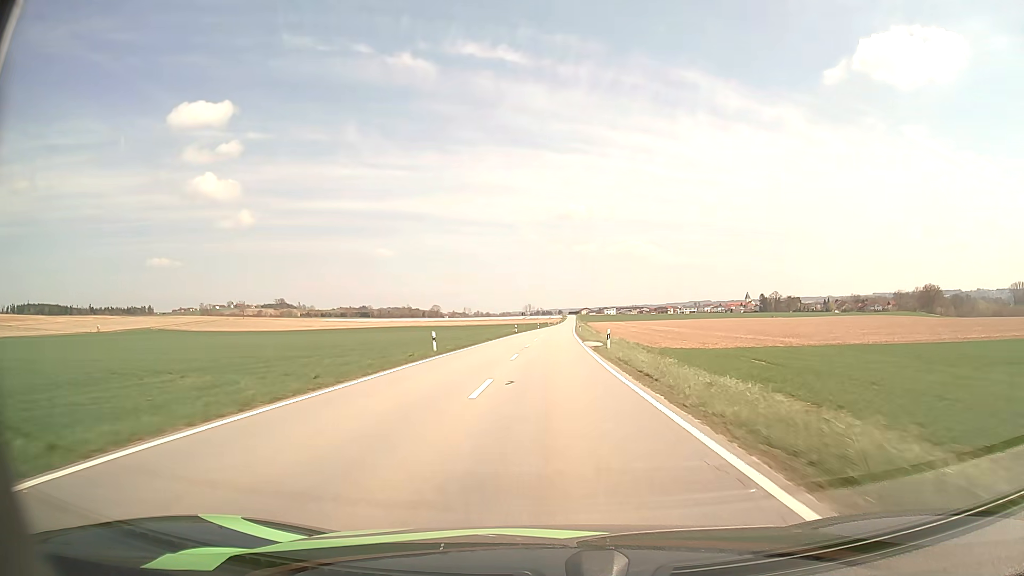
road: tertiary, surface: asphalt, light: Day
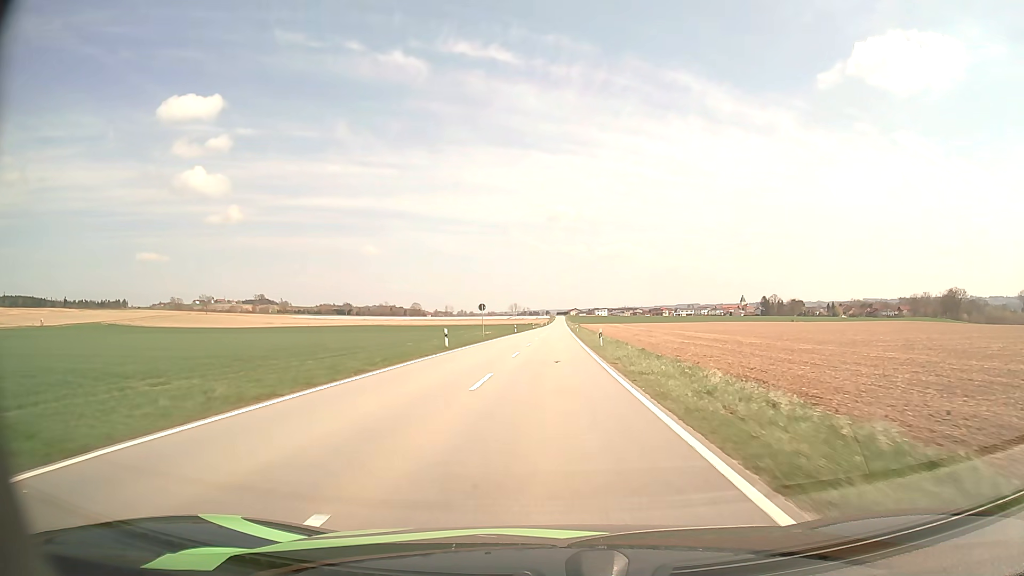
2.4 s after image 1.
(+0.5, +48.8) m; +1°
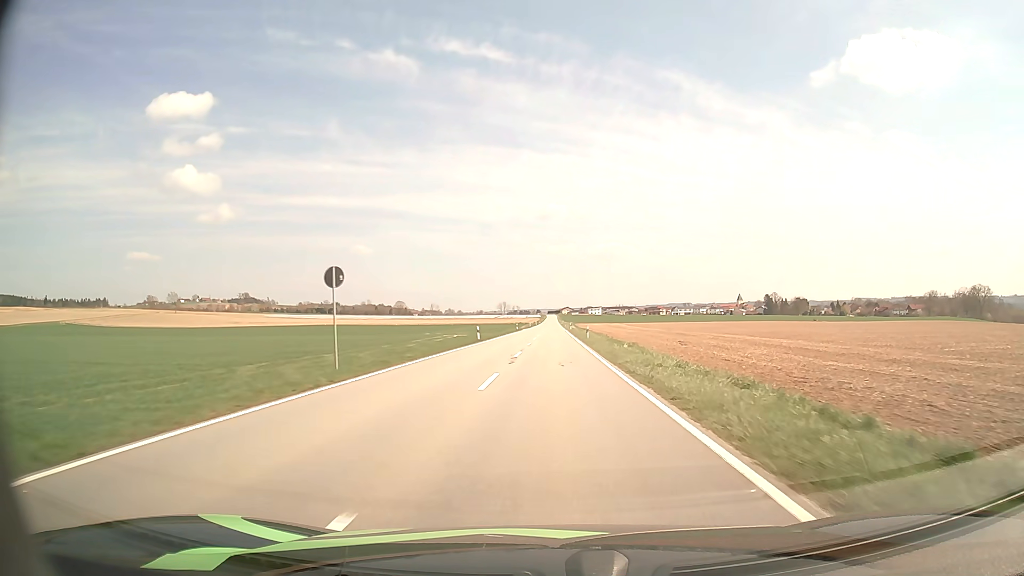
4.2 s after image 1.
(+0.2, +37.4) m; +1°
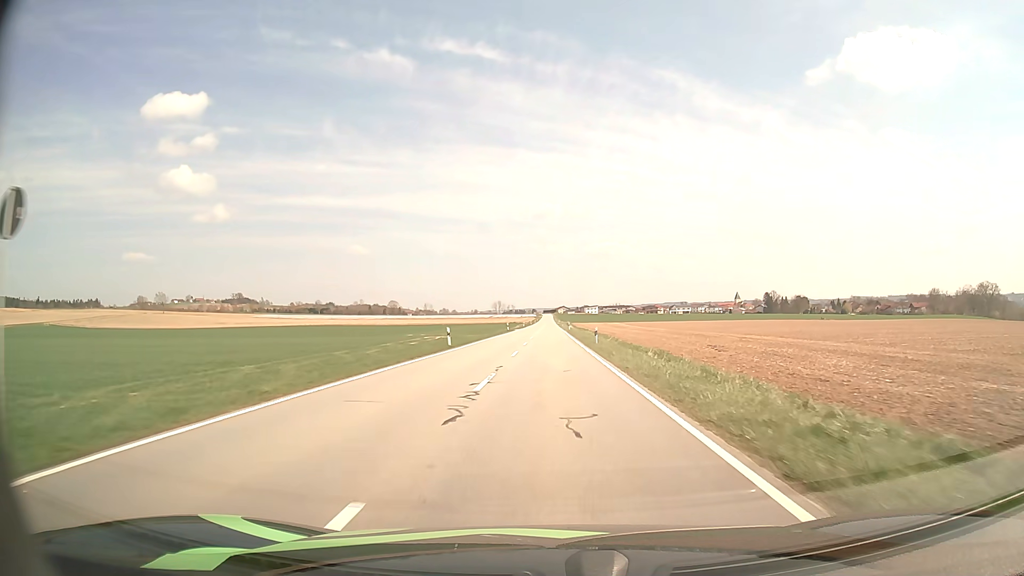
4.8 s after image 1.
(0.0, +12.6) m; 0°
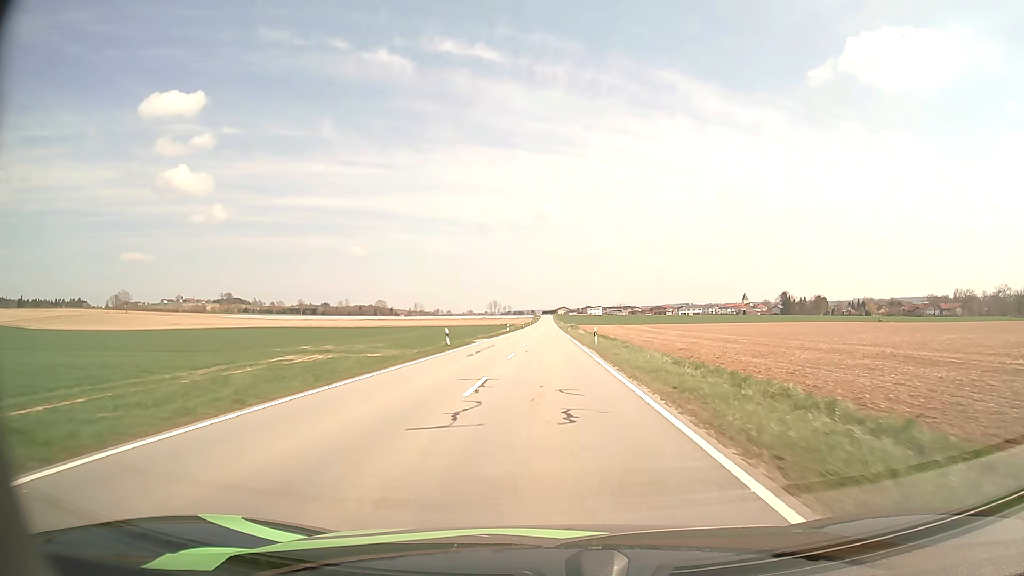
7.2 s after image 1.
(+0.1, +50.8) m; 0°
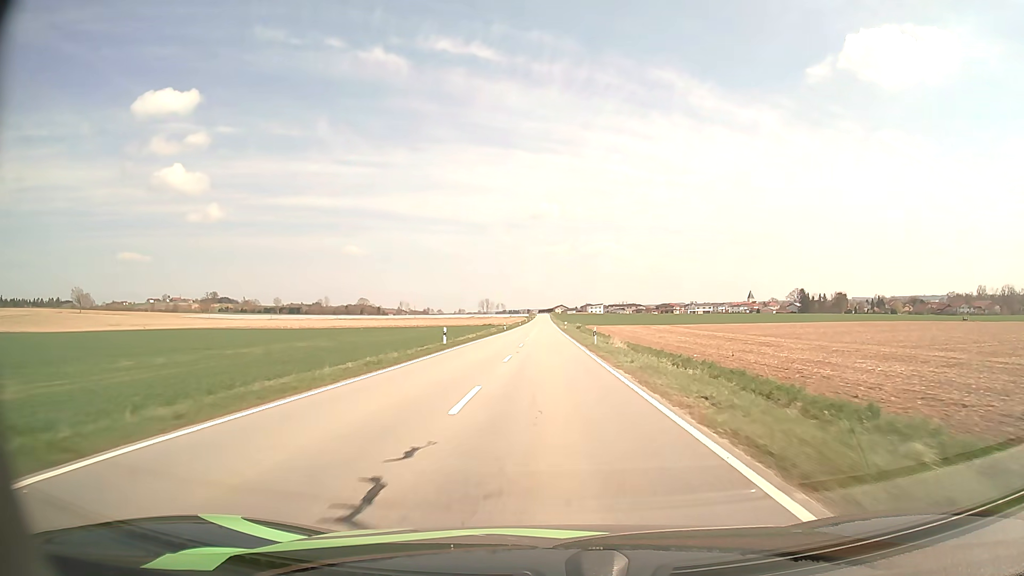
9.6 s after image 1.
(0.0, +52.2) m; 0°
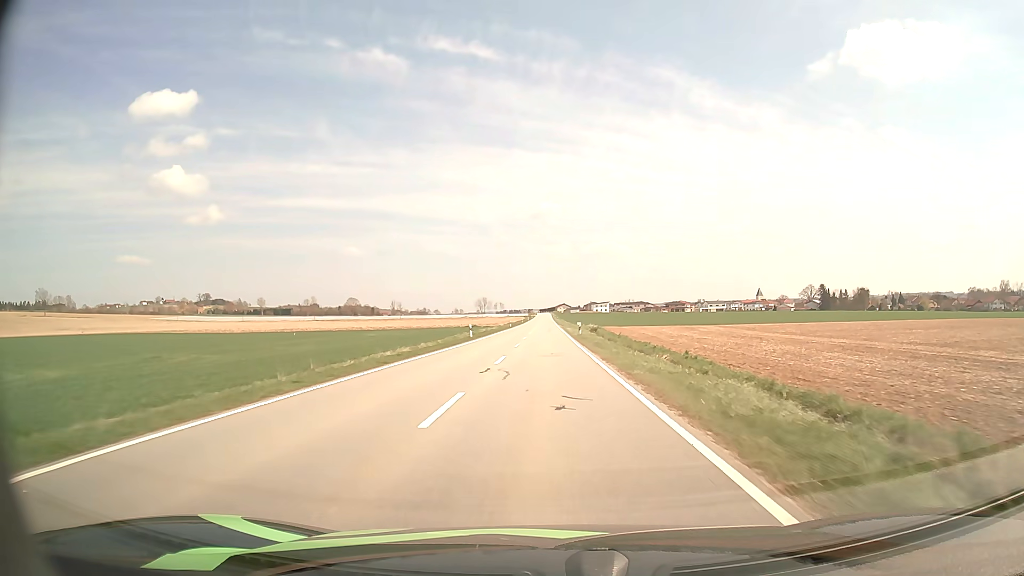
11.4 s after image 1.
(+0.1, +39.1) m; 0°
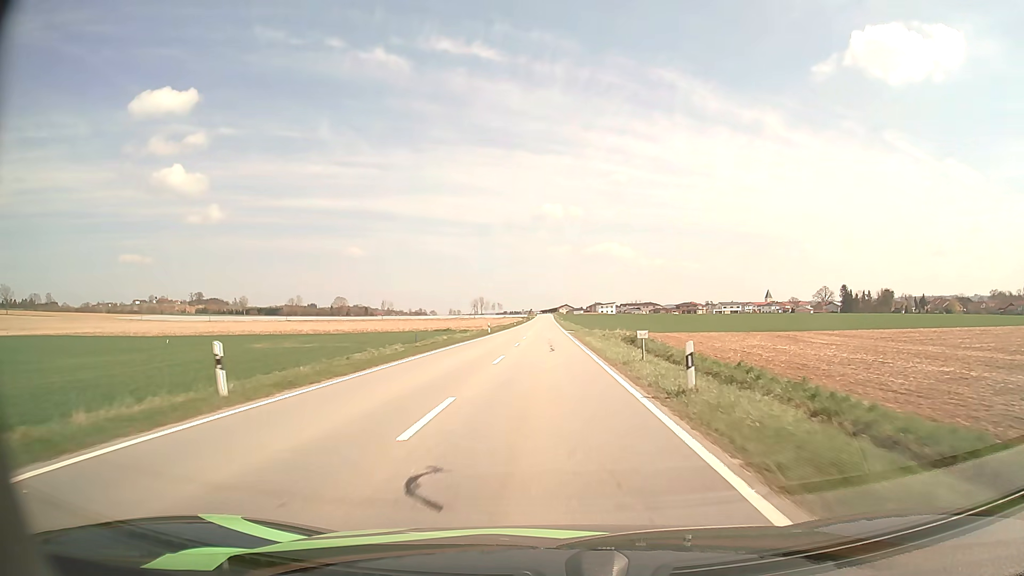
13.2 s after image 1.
(-0.1, +37.8) m; 0°
(0, +10) (0, +20) (0, +30) (0, +40) (0, +50) (0, +60) (0, +70) (0, +80) (0, +90) (0, +100) m
